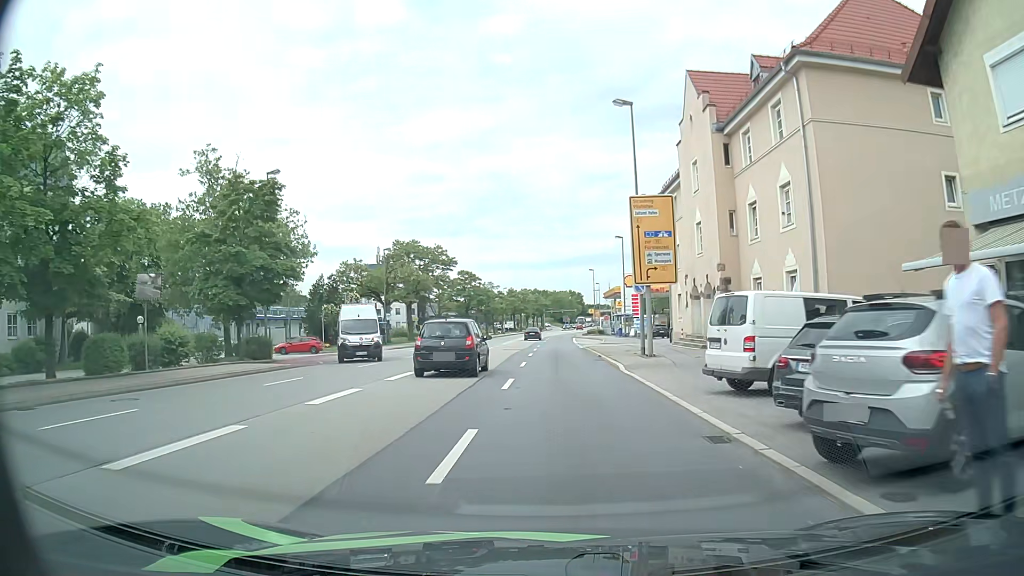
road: primary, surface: asphalt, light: Day
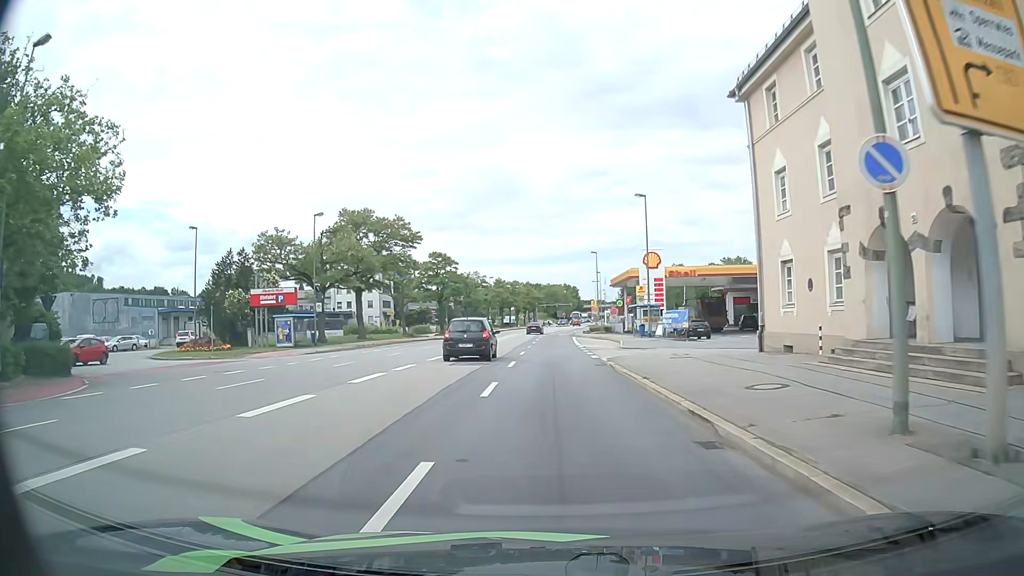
(+0.3, +20.3) m; +1°
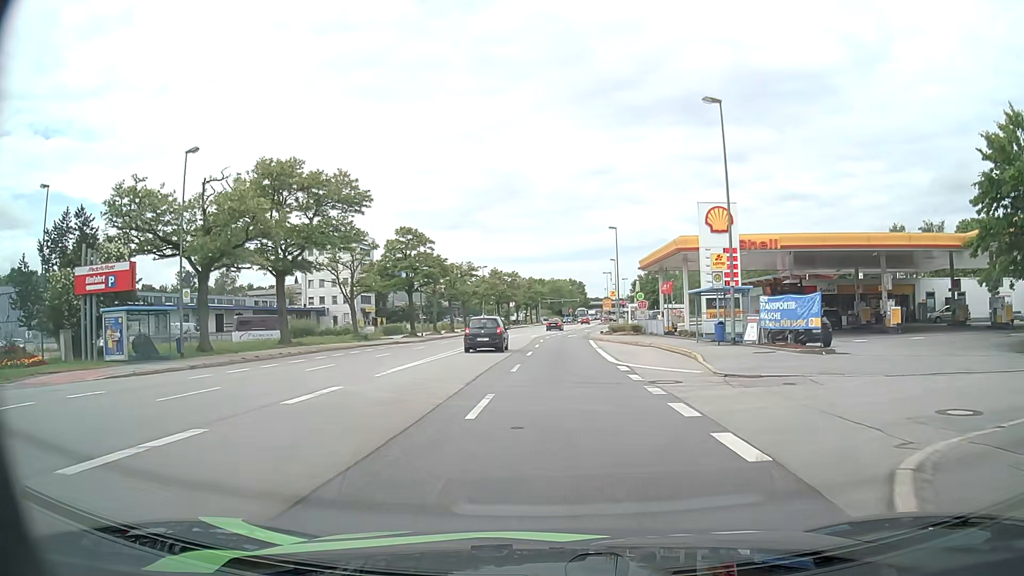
(0.0, +20.9) m; 0°
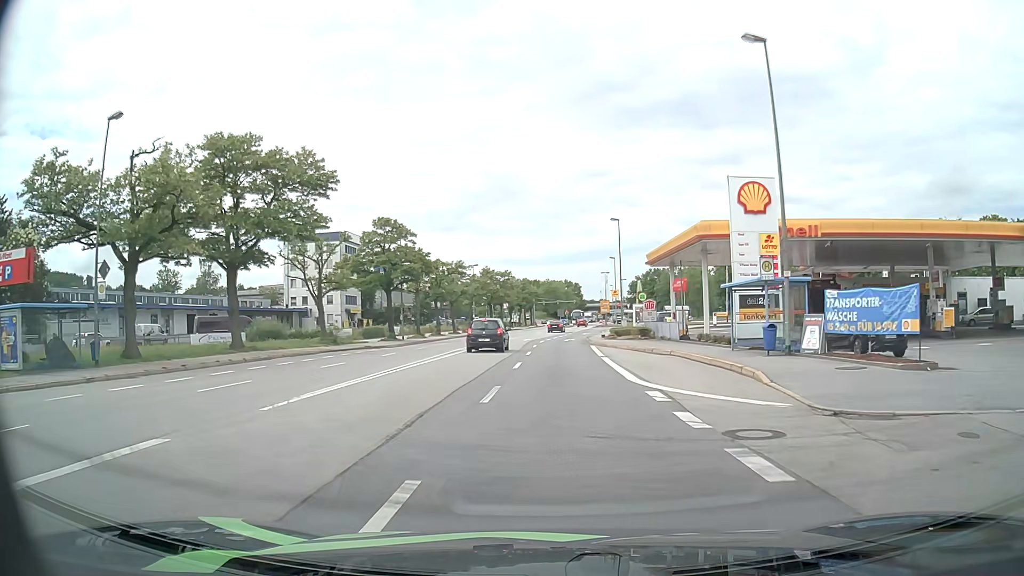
(0.0, +6.8) m; 0°
(0, +10) (0, +20) (0, +30) (0, +40) (+1, +50) (+2, +60) (+3, +70) (+4, +80) (+5, +90) (+7, +100) m
